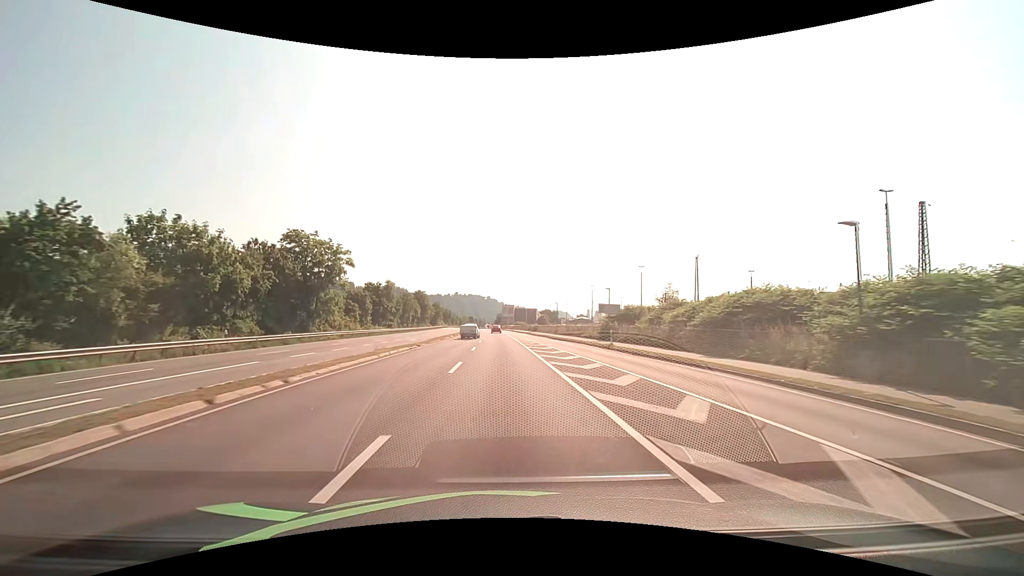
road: primary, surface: asphalt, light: Day
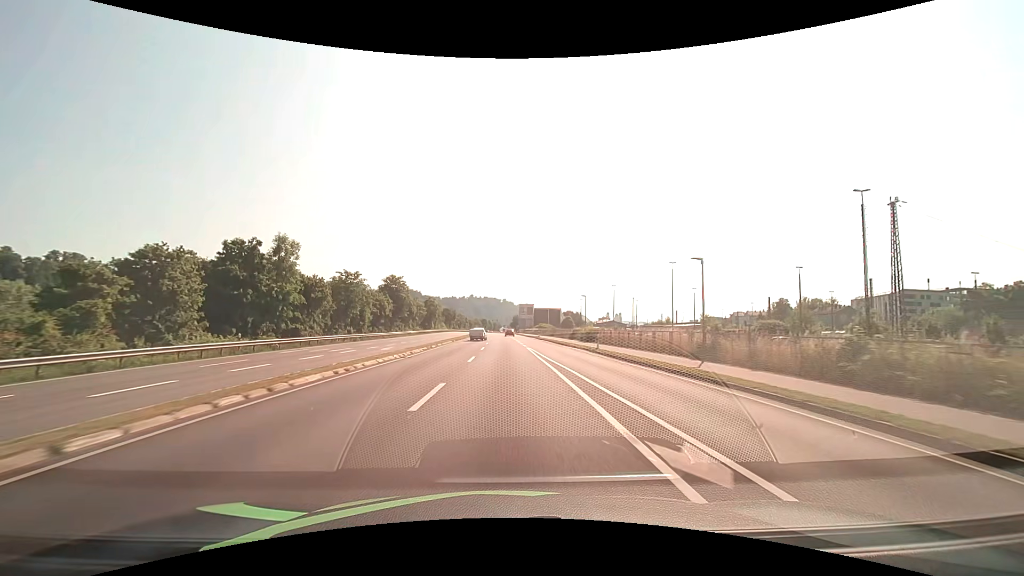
(-1.0, +53.9) m; -2°
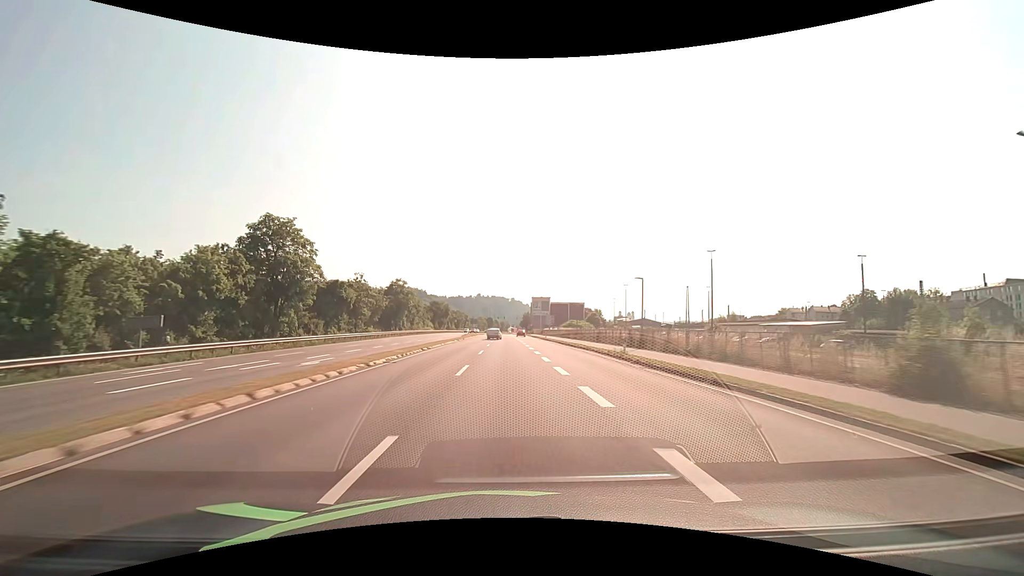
(-0.6, +53.9) m; -1°
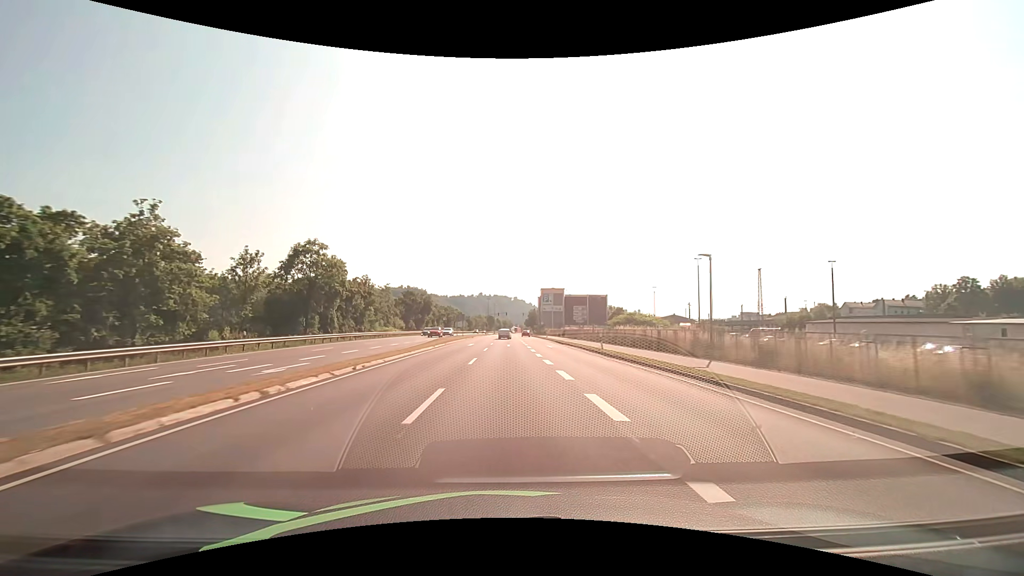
(-0.2, +43.1) m; 0°
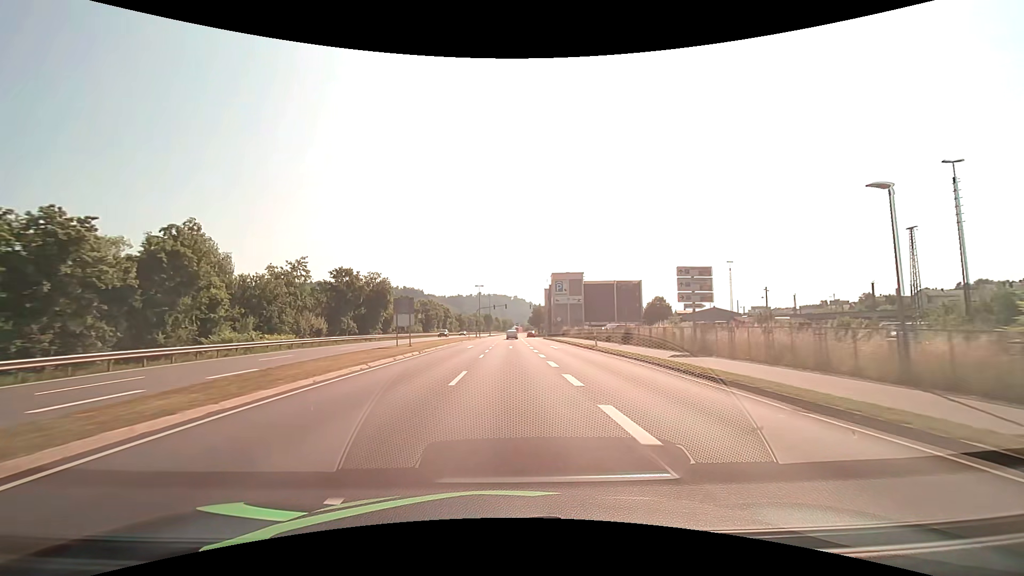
(0.0, +43.1) m; 0°
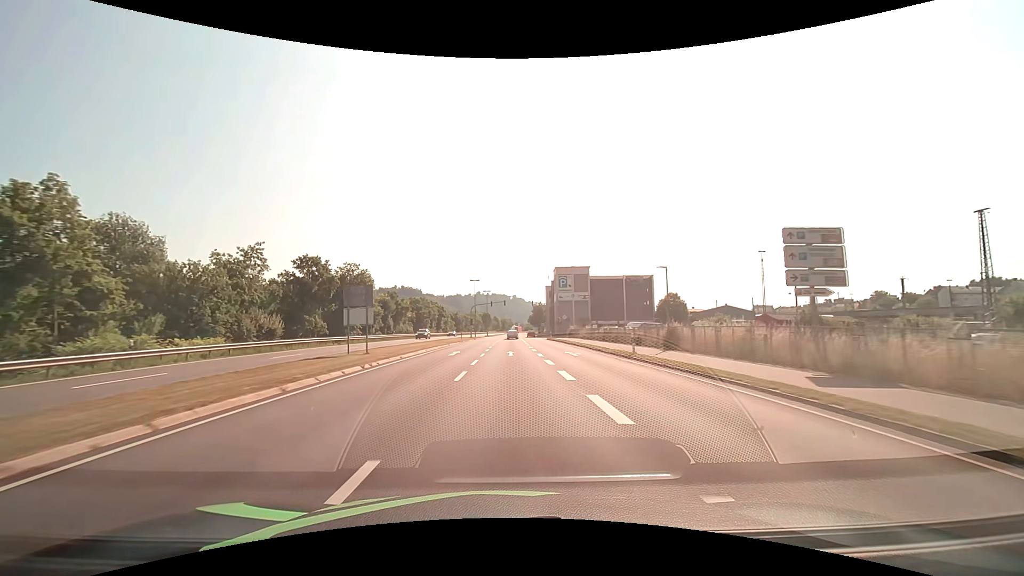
(0.0, +10.8) m; 0°
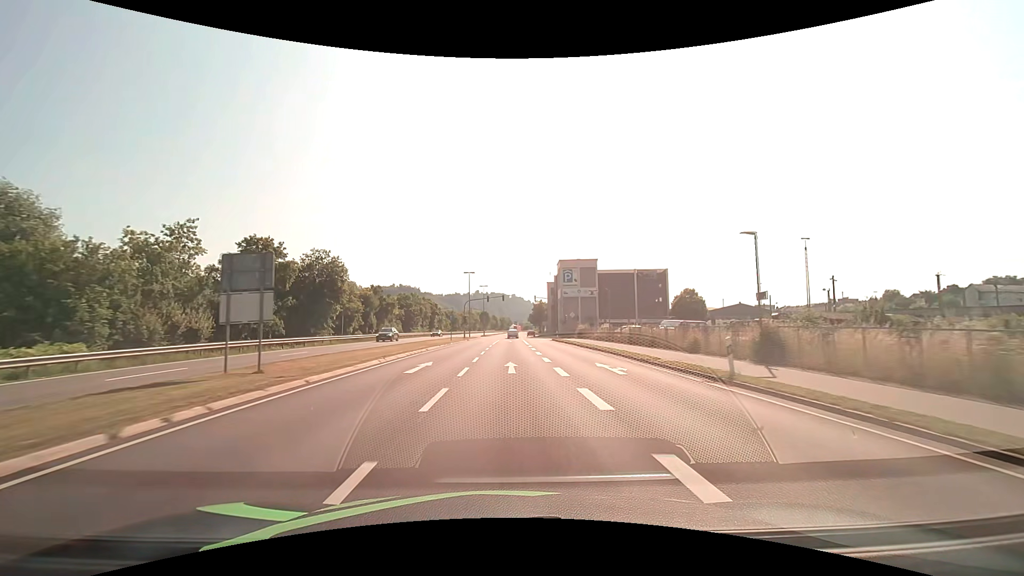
(0.0, +10.8) m; 0°
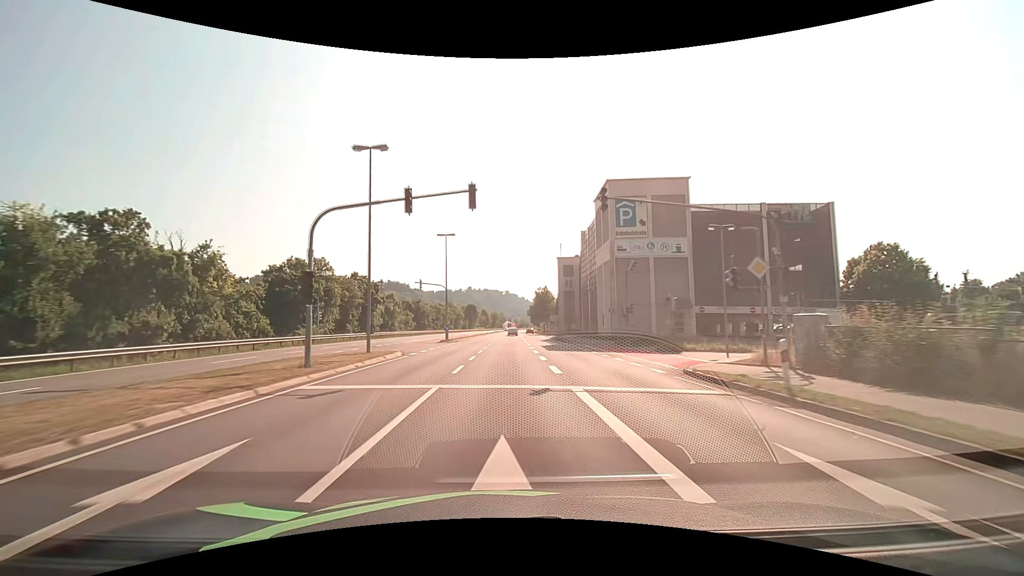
(+0.4, +54.1) m; +1°
(0, +10) (0, +20) (0, +30) (0, +40) (0, +50) (0, +60) (0, +70) (+1, +80) (+1, +90) (+1, +100) m
